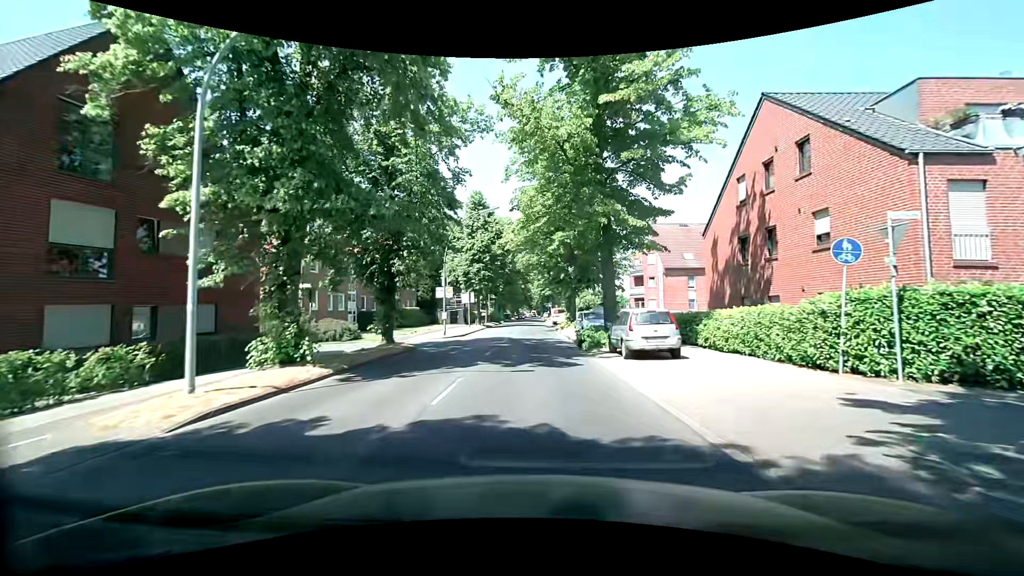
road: secondary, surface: asphalt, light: Day
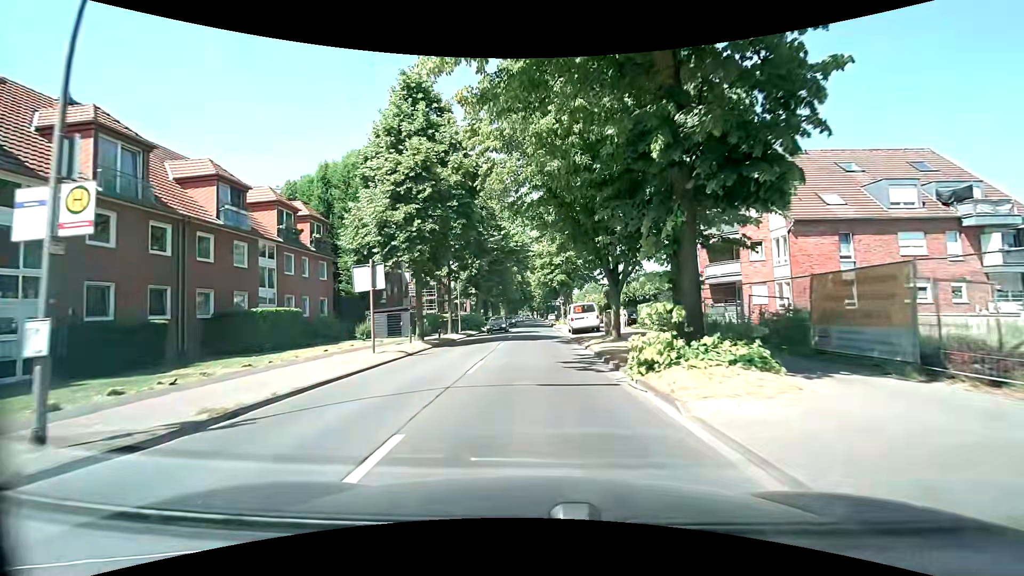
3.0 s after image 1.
(-0.1, +29.6) m; 0°
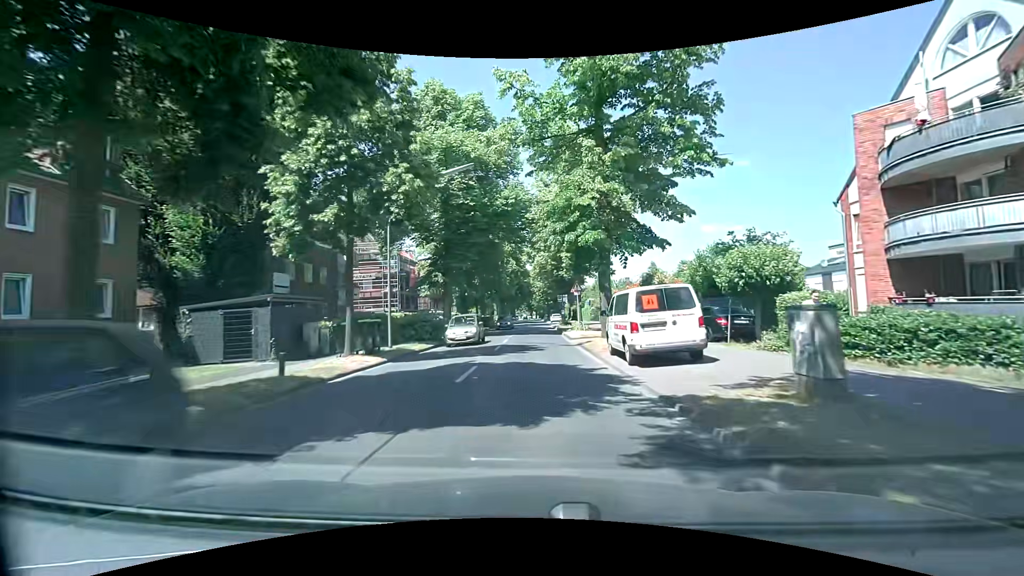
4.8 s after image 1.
(0.0, +20.1) m; +1°
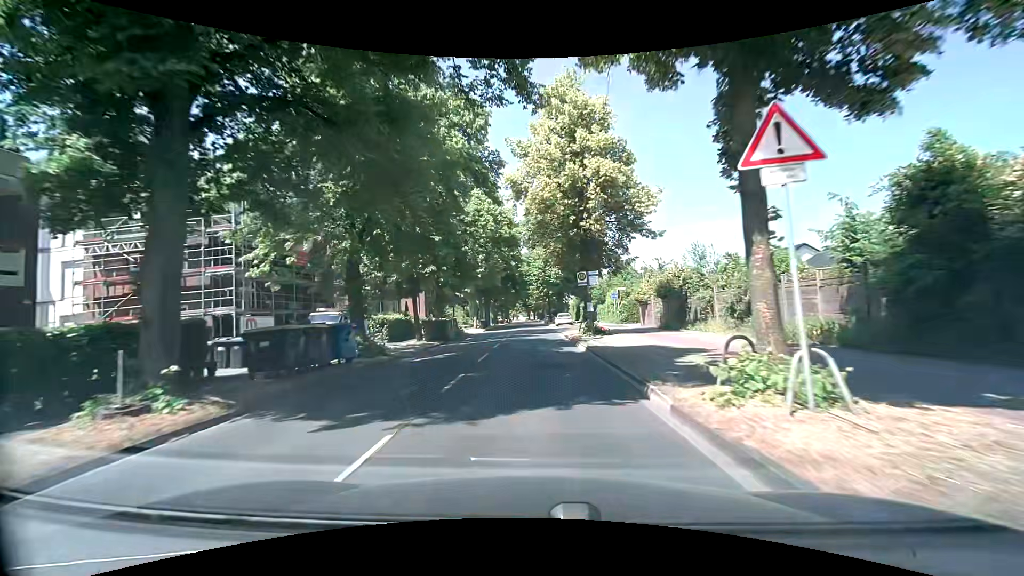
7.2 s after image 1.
(+0.1, +28.4) m; 0°
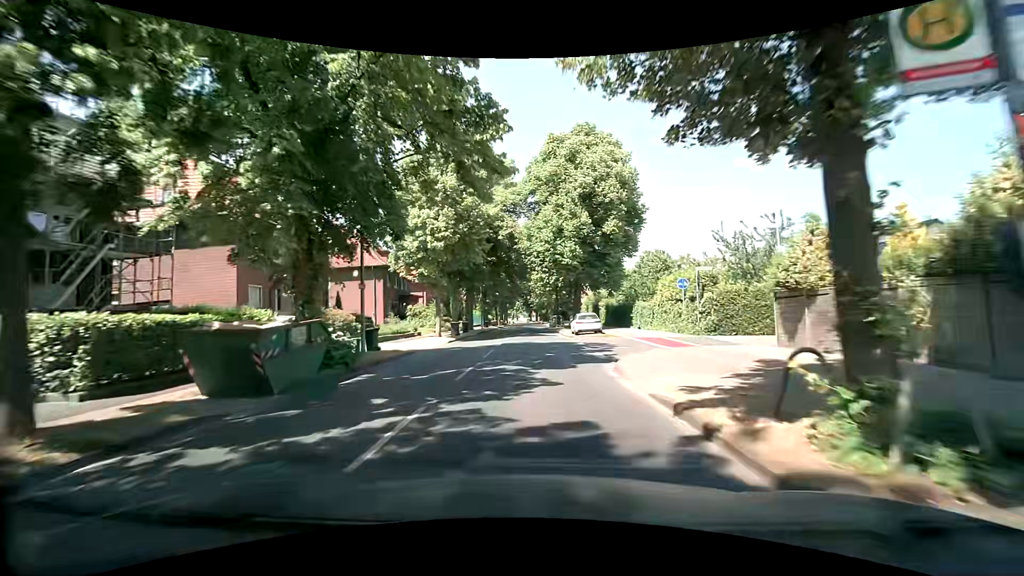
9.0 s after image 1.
(0.0, +22.4) m; +1°
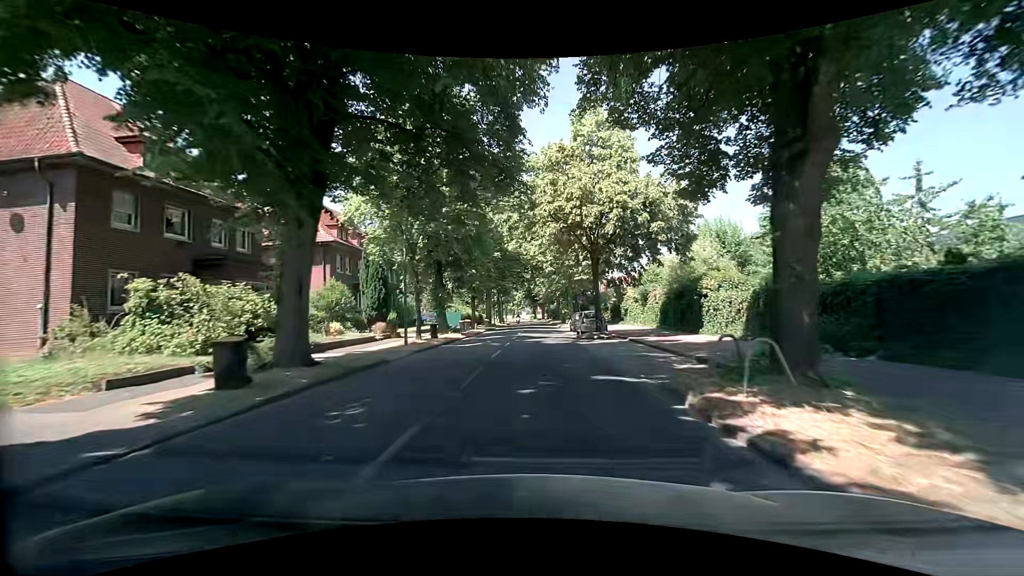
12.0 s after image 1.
(-0.4, +37.4) m; -1°
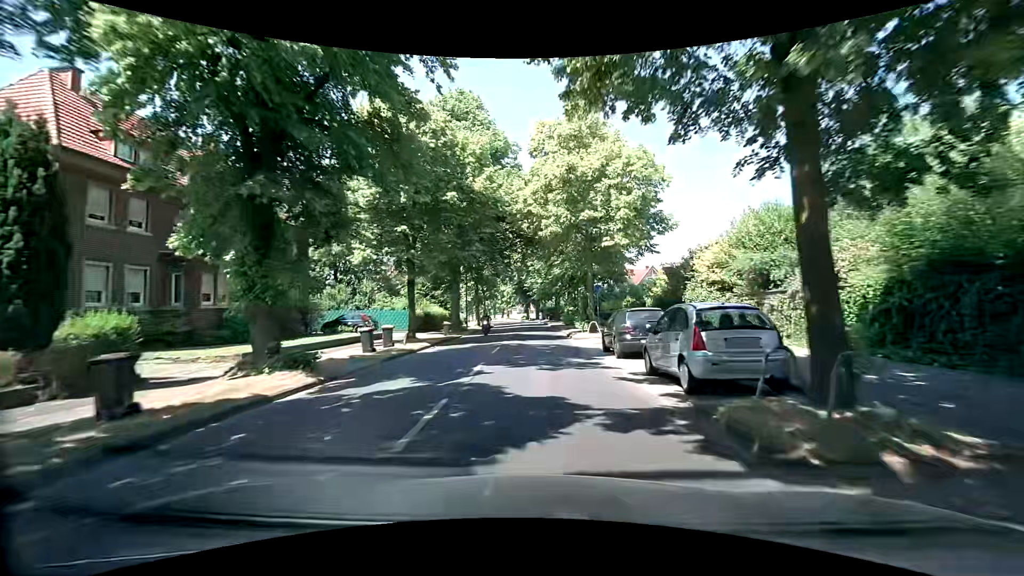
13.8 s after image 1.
(+0.1, +22.2) m; +1°
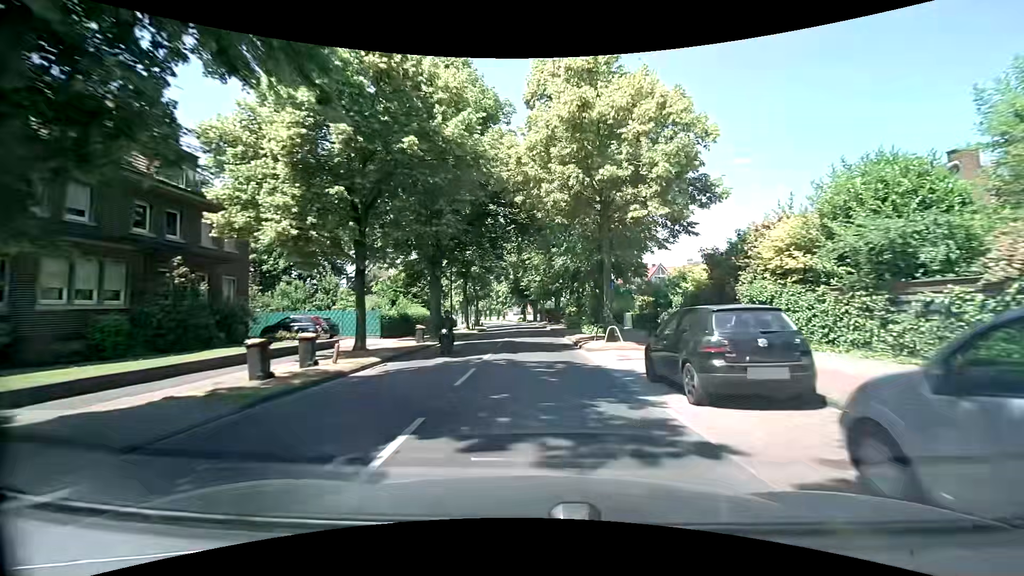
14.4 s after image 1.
(0.0, +7.4) m; 0°
(0, +10) (0, +20) (0, +30) (0, +40) (0, +50) (-1, +60) (-2, +70) (-3, +80) (-4, +90) (-6, +100) m
